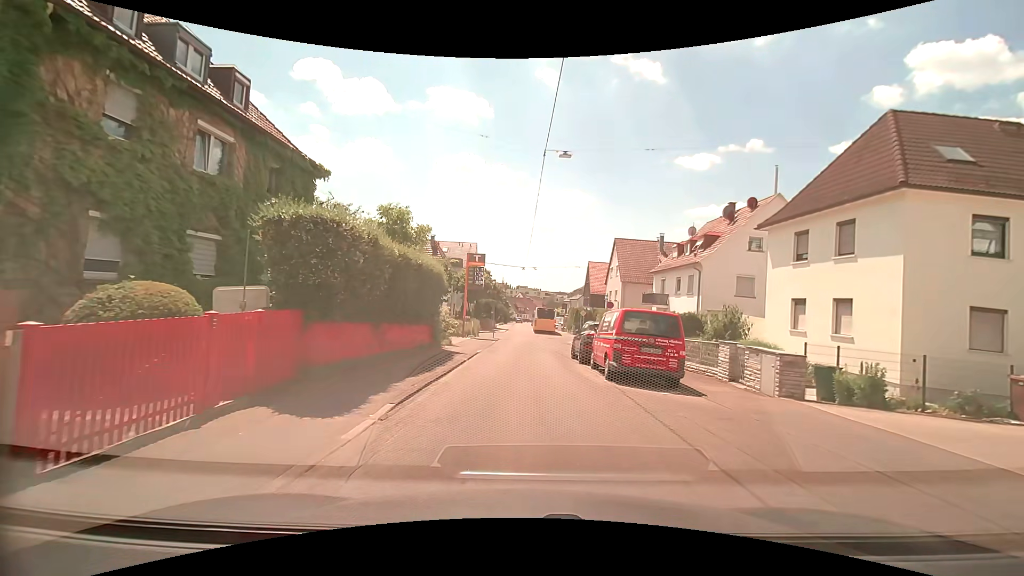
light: Day
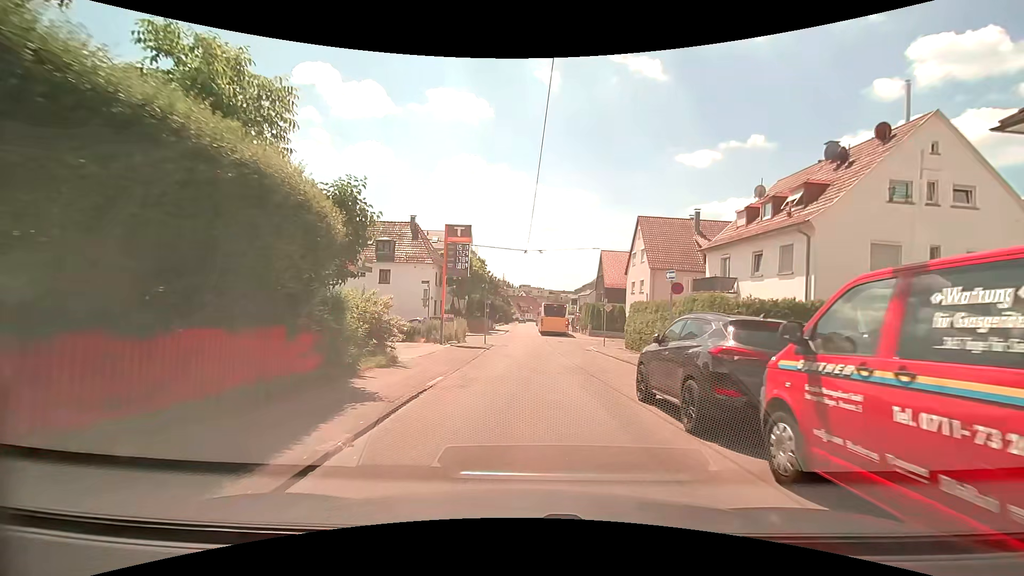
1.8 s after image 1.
(0.0, +12.1) m; 0°
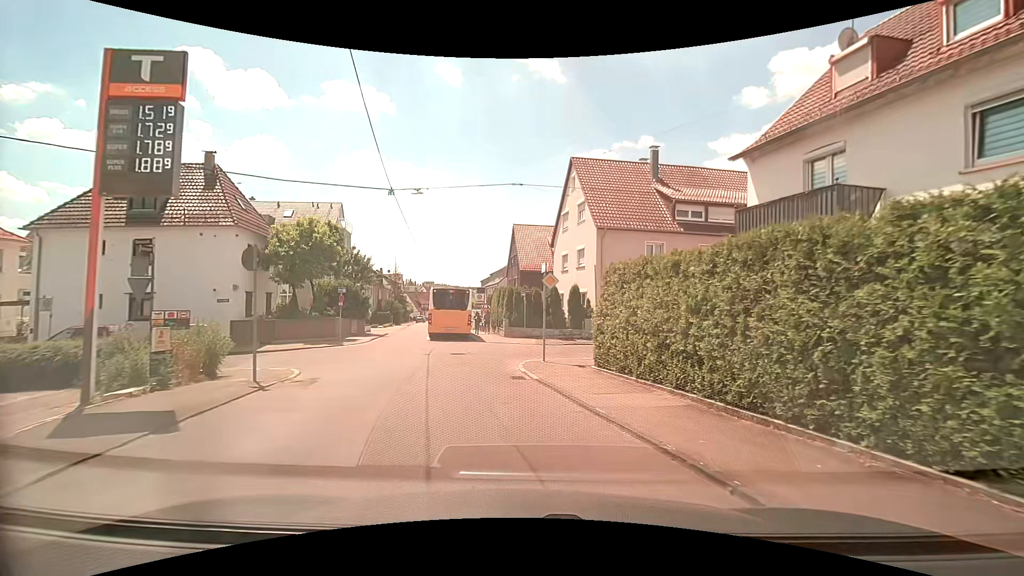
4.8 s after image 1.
(+1.4, +17.7) m; +11°
